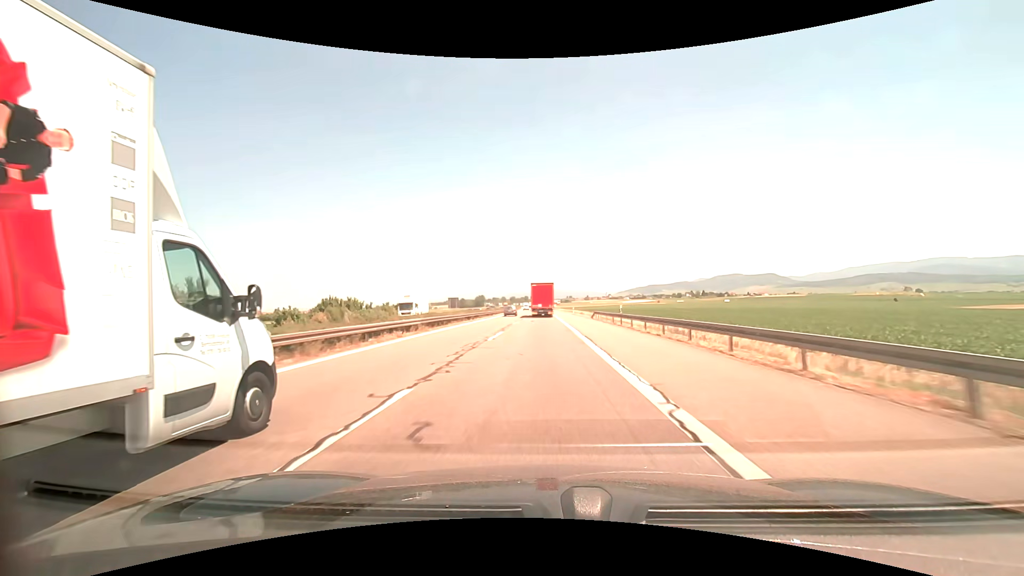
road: motorway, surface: asphalt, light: Day
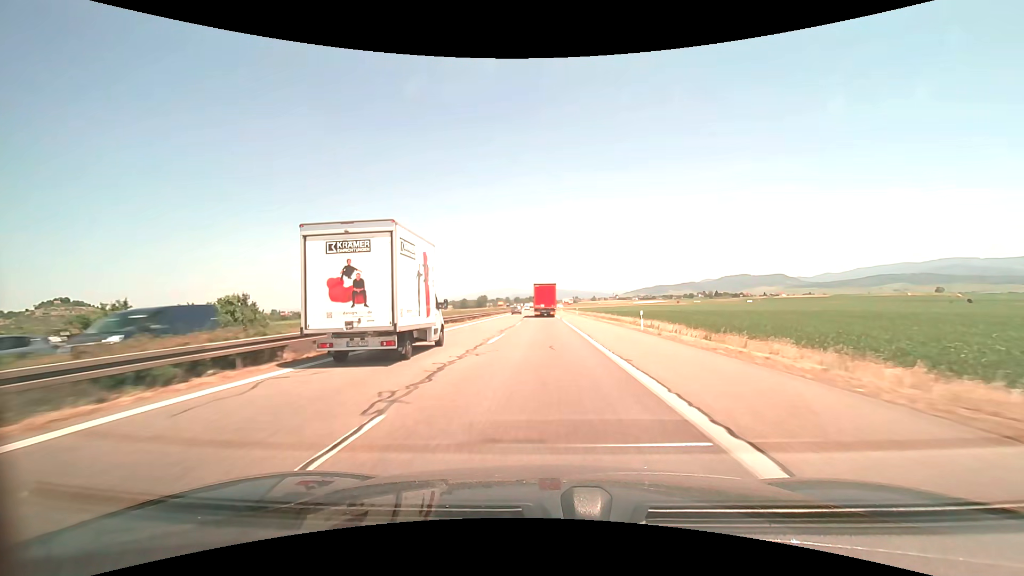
(-0.5, +55.5) m; -1°
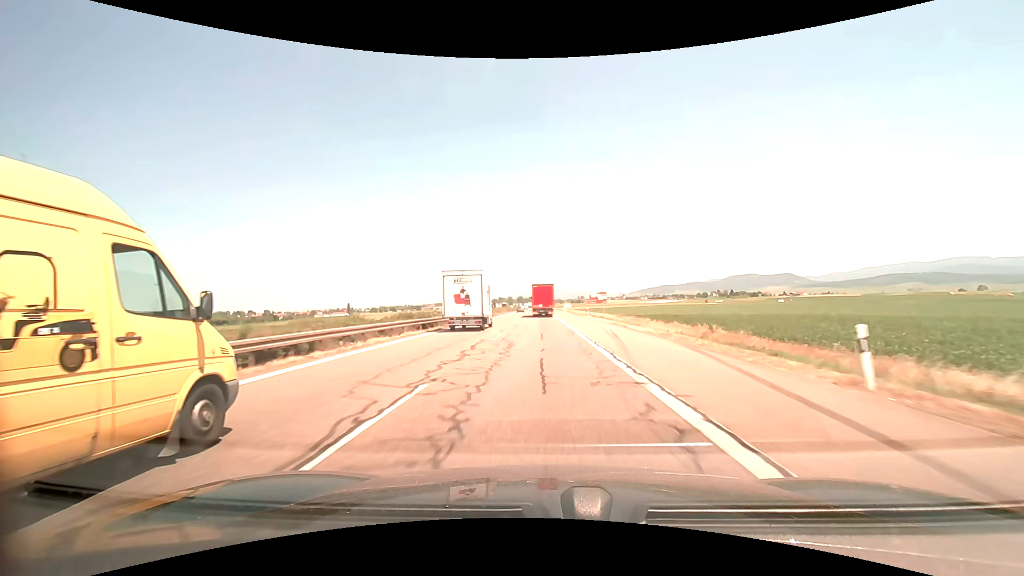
(-0.2, +69.6) m; -1°
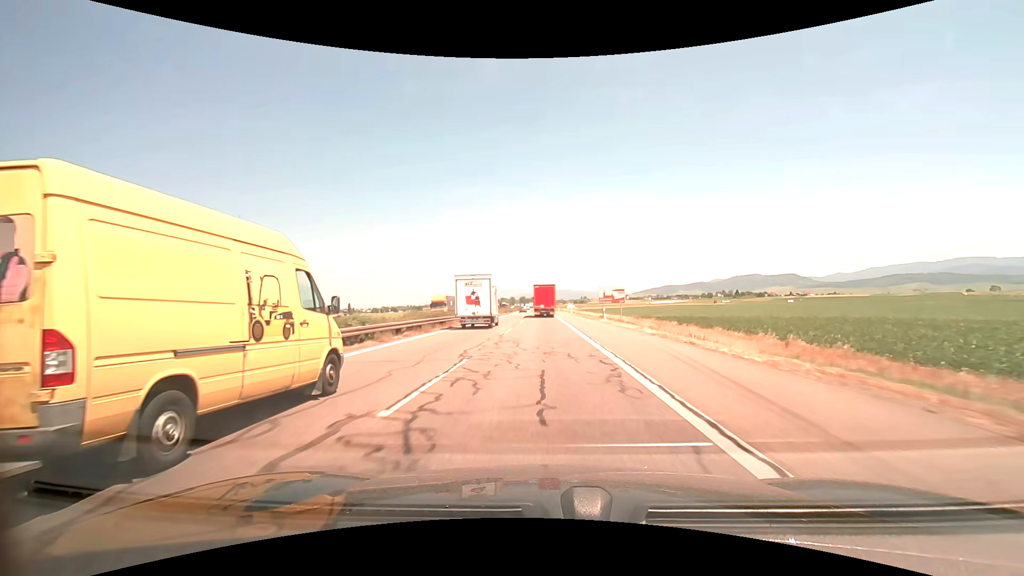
(0.0, +13.9) m; 0°
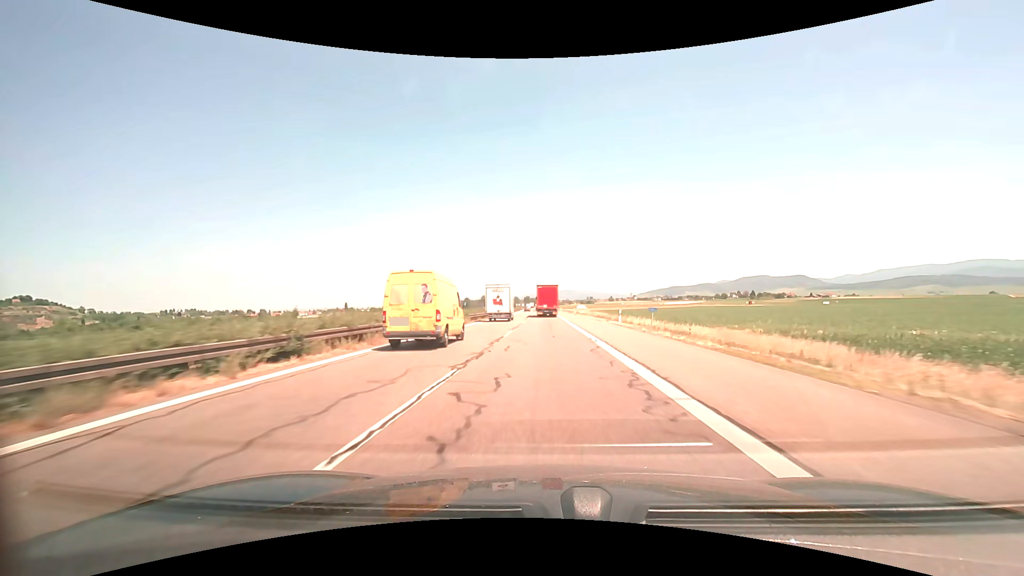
(-0.4, +55.8) m; -1°
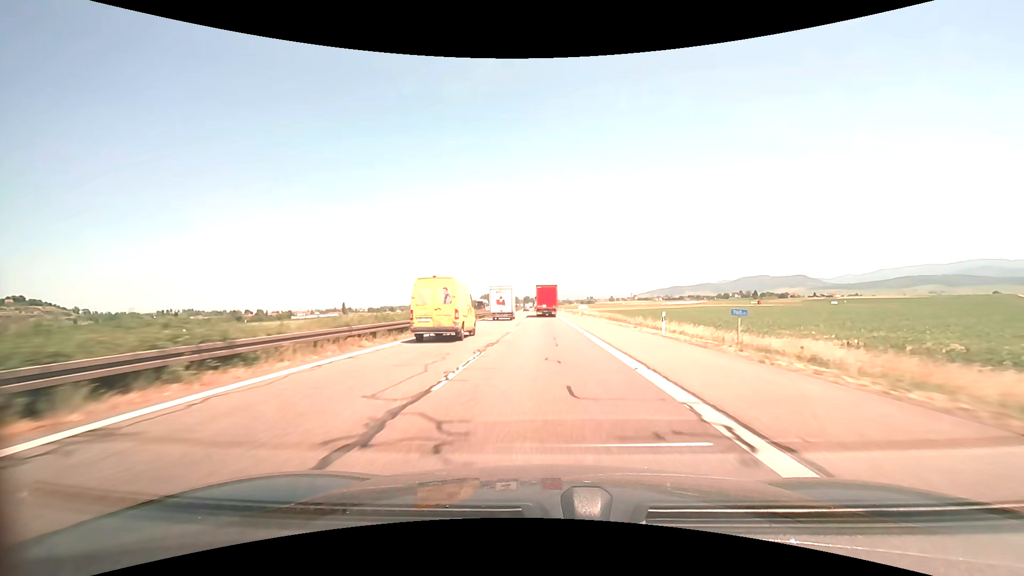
(0.0, +14.0) m; 0°
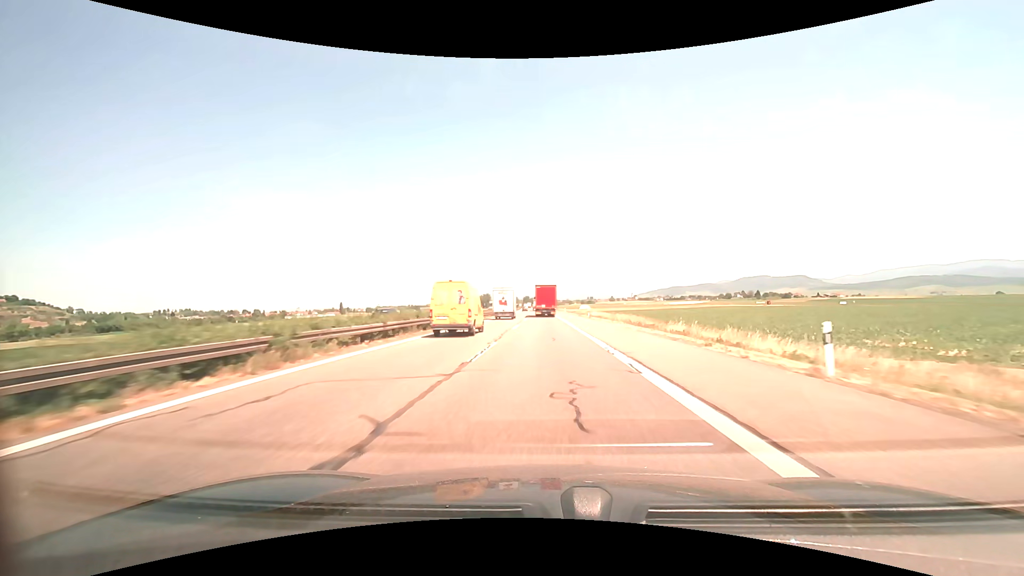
(0.0, +14.0) m; 0°
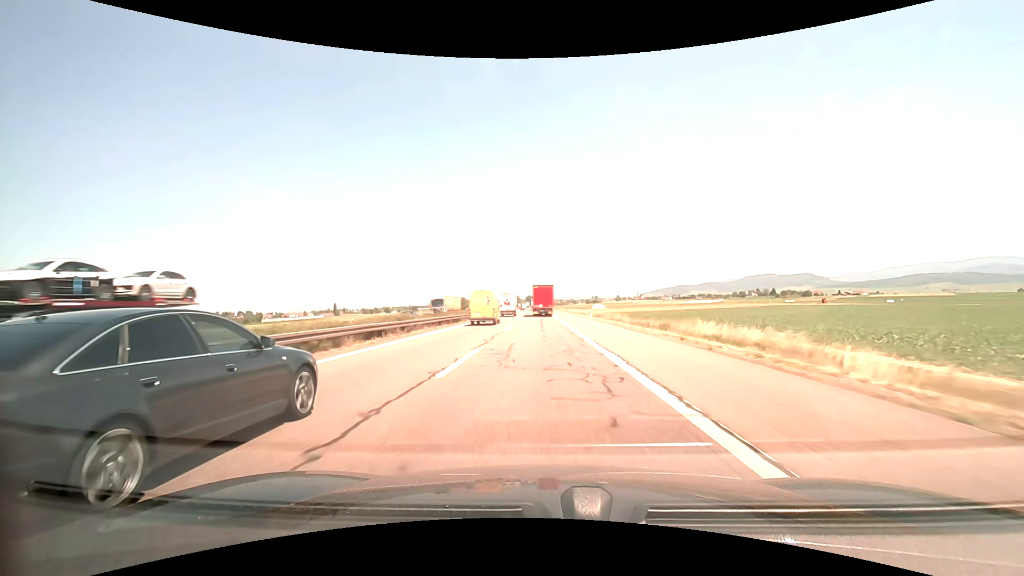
(0.0, +56.1) m; 0°
(0, +10) (0, +20) (0, +30) (0, +40) (0, +50) (0, +60) (-1, +70) (-1, +80) (-1, +90) (-1, +100) m
